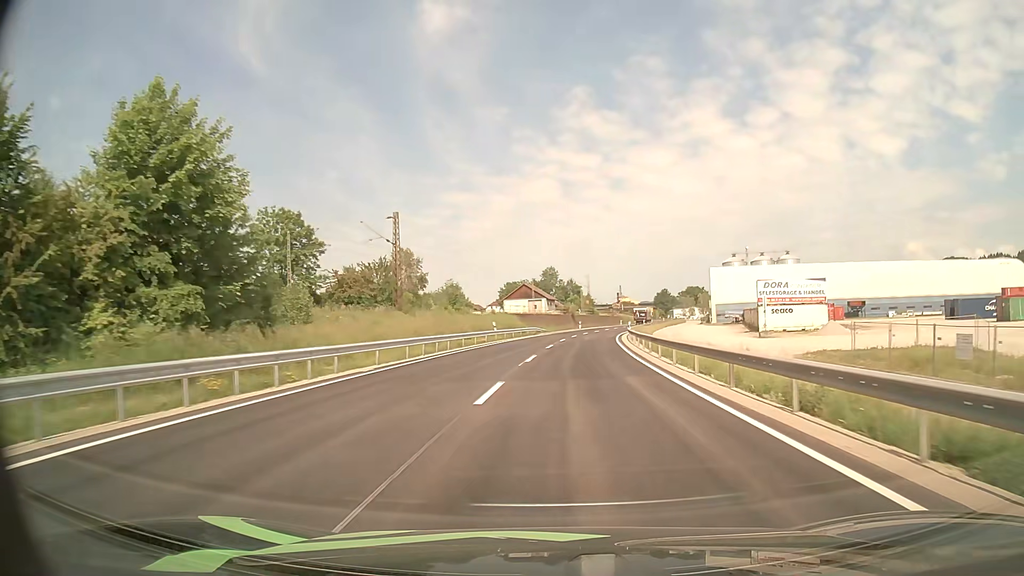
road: primary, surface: asphalt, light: Day
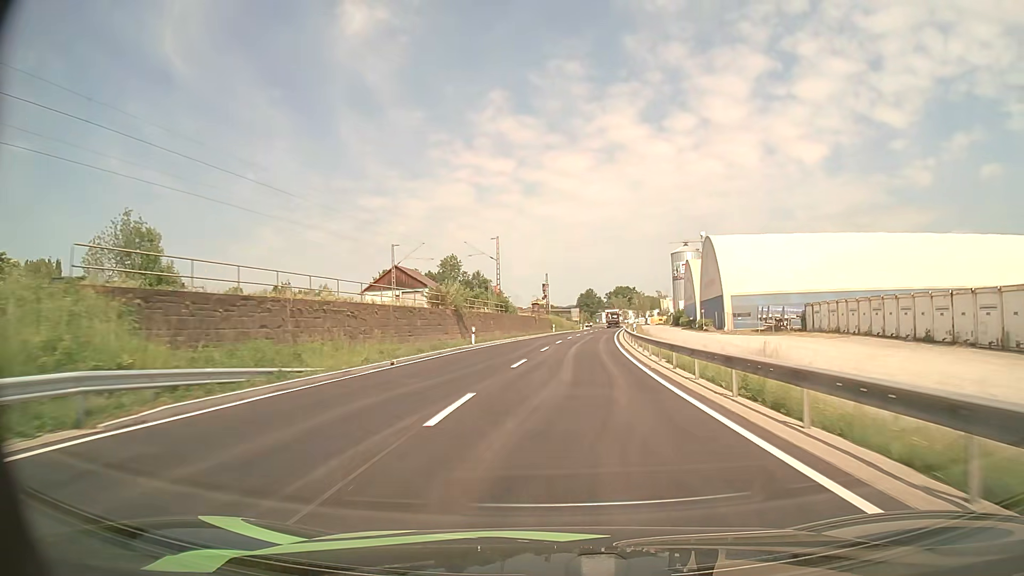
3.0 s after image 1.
(+4.1, +62.2) m; +7°
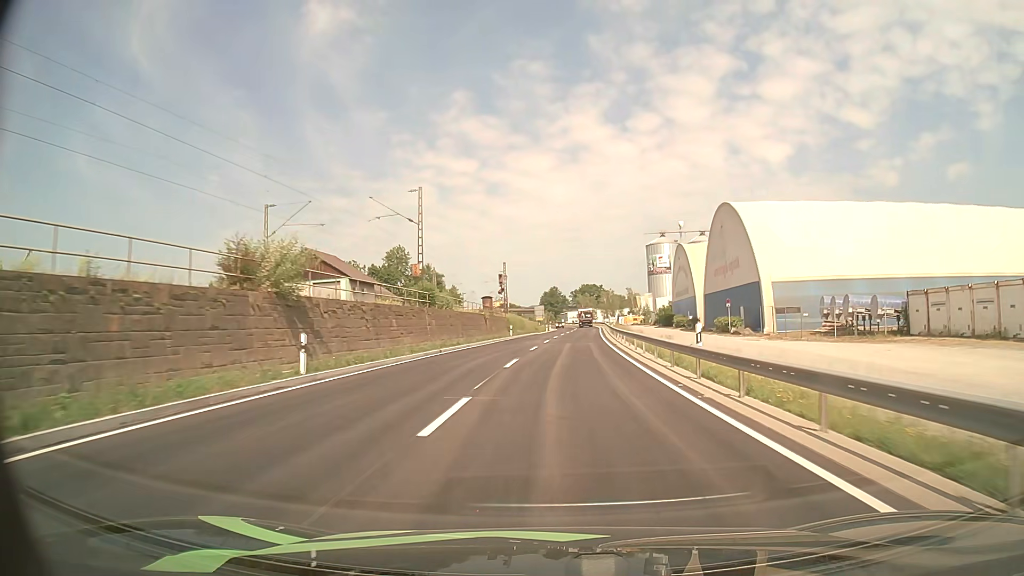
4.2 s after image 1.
(+0.7, +24.8) m; +3°
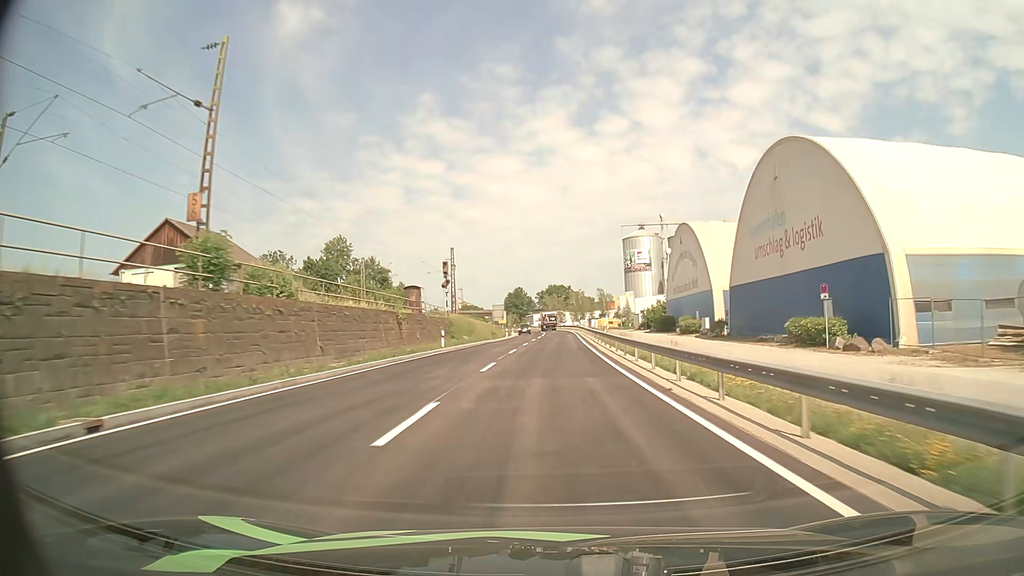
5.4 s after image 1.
(+0.6, +24.5) m; +3°
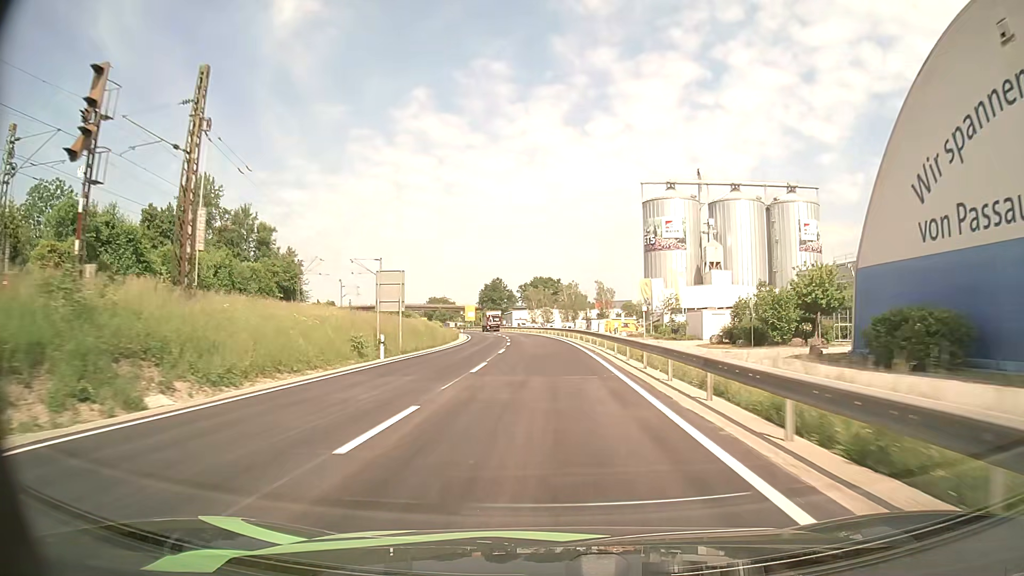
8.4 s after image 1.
(+1.0, +60.6) m; +1°
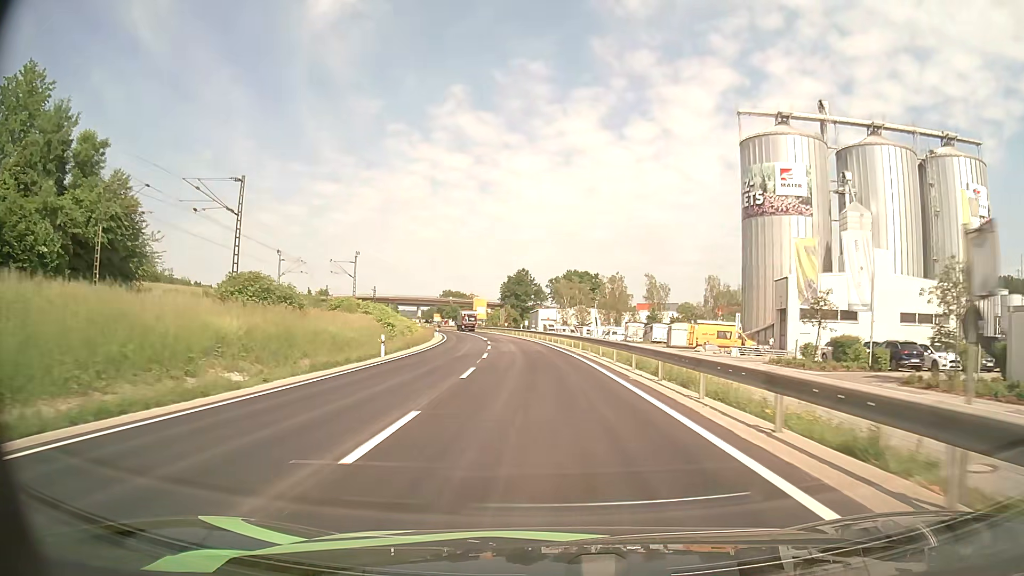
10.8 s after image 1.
(-0.8, +47.2) m; -3°
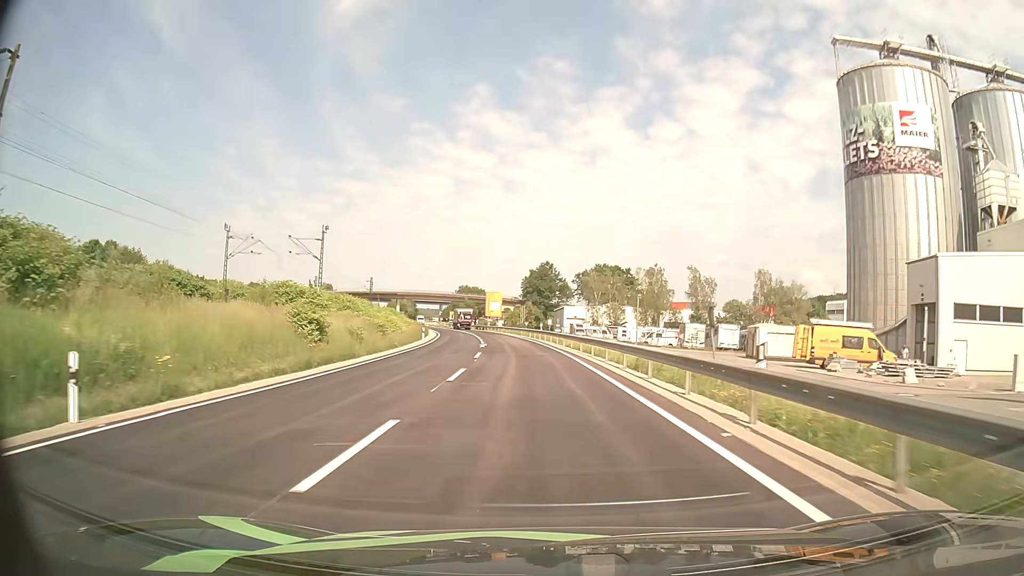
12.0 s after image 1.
(-0.4, +23.3) m; -2°
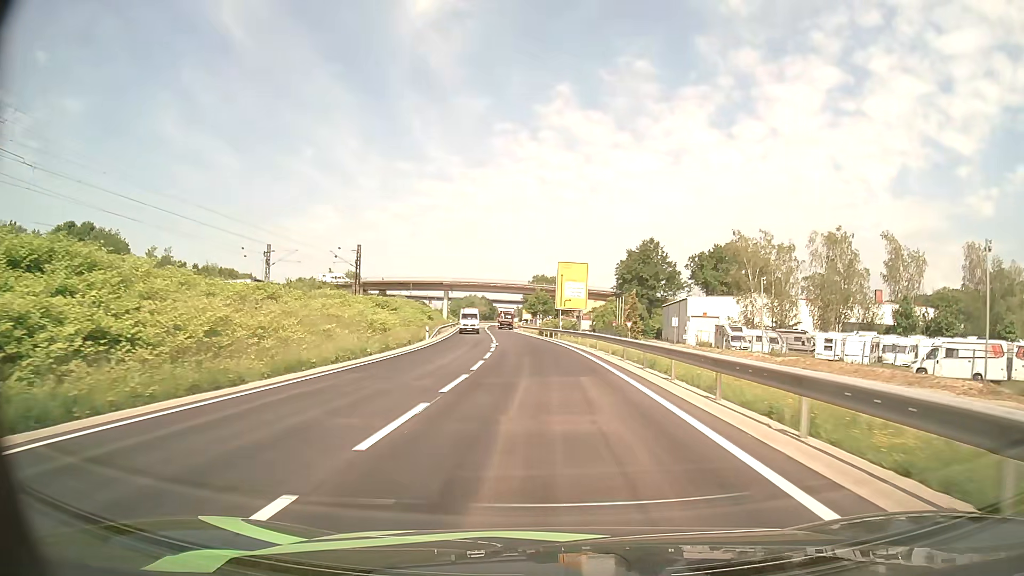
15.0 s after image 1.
(-3.5, +56.9) m; -8°
(0, +10) (0, +20) (-1, +30) (-1, +40) (-2, +50) (-3, +60) (-4, +70) (-5, +80) (-6, +90) (-6, +100) m
